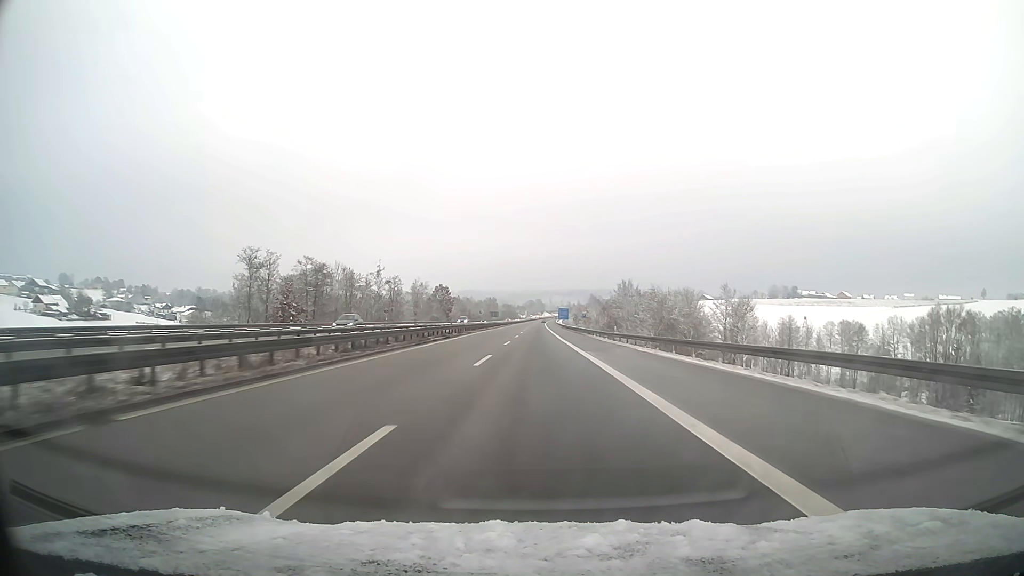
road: motorway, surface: asphalt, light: Day
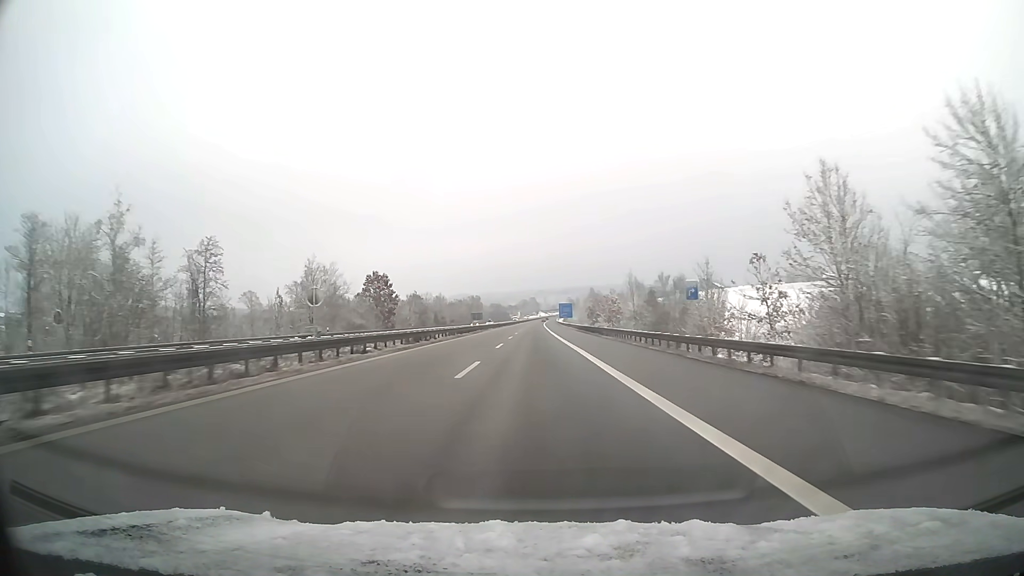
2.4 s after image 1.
(+0.5, +76.0) m; +1°
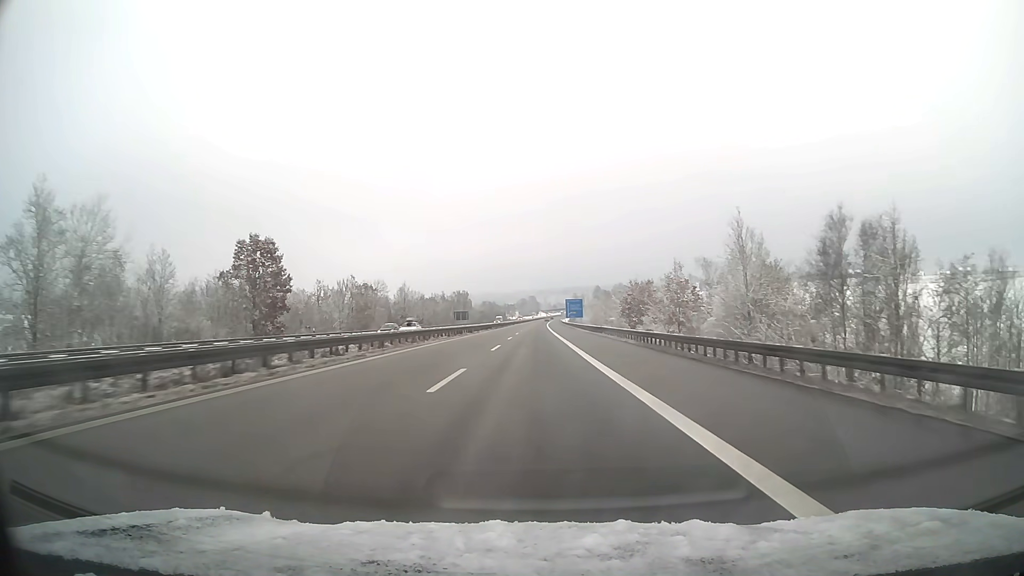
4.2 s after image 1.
(0.0, +57.0) m; 0°
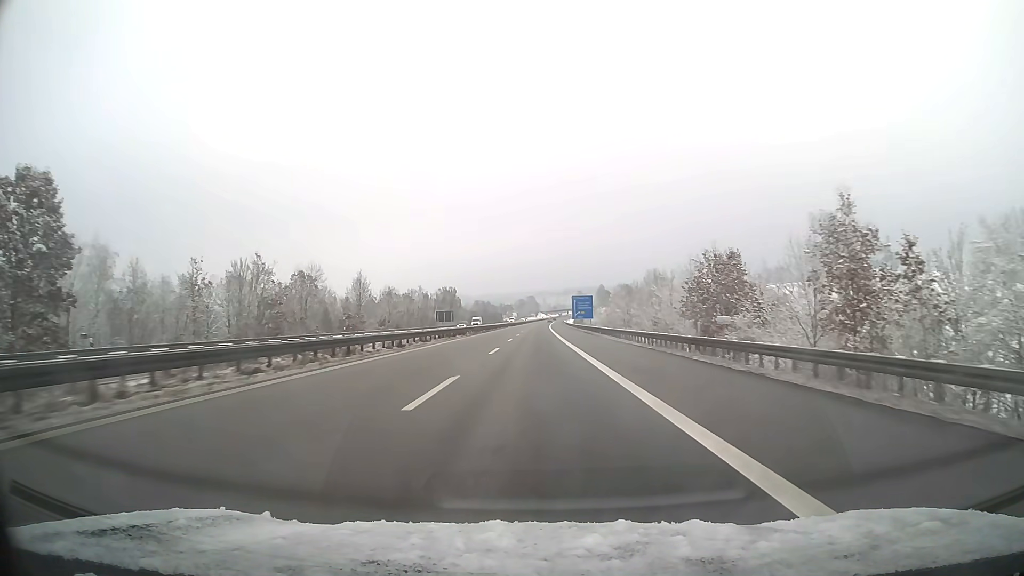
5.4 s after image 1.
(0.0, +38.0) m; 0°
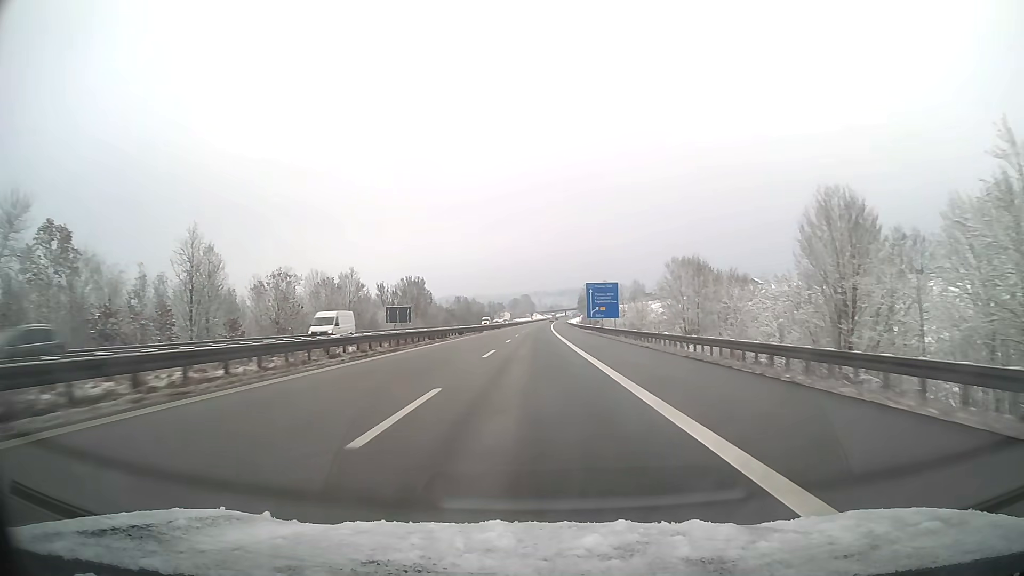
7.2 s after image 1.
(+0.2, +57.0) m; 0°
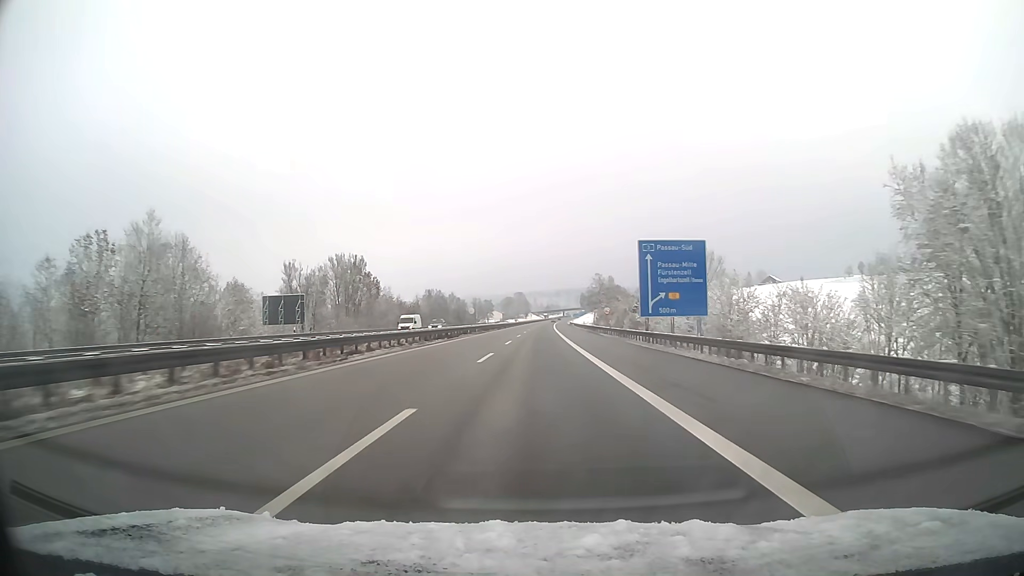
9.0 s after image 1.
(+0.2, +57.0) m; 0°
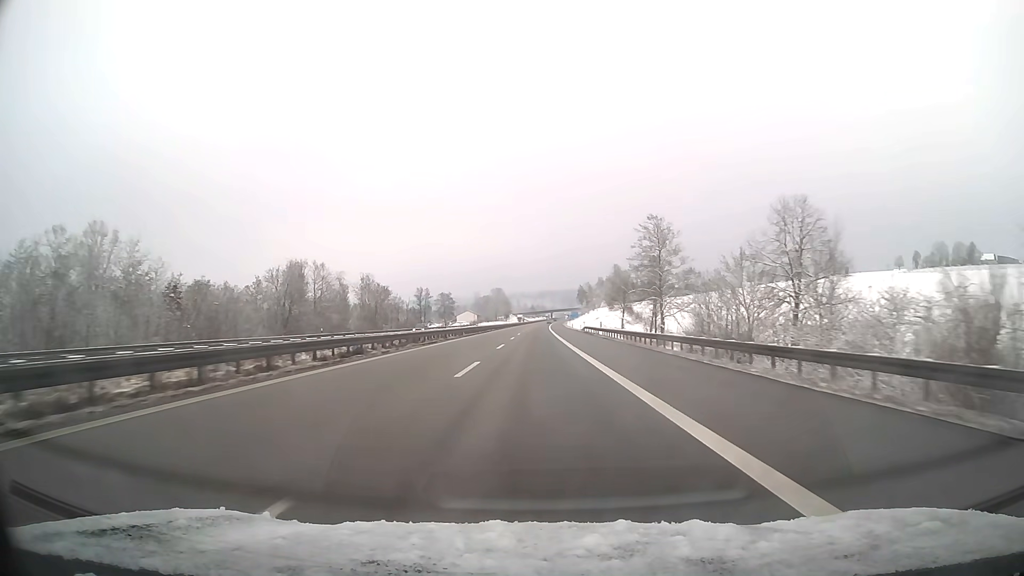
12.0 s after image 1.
(+1.0, +95.0) m; +1°
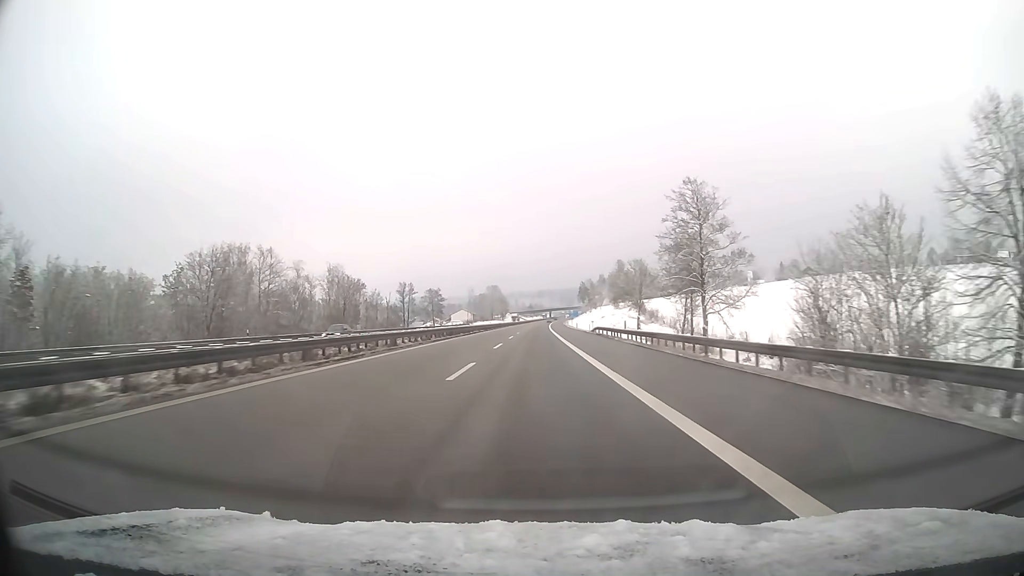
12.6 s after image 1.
(0.0, +19.0) m; 0°
